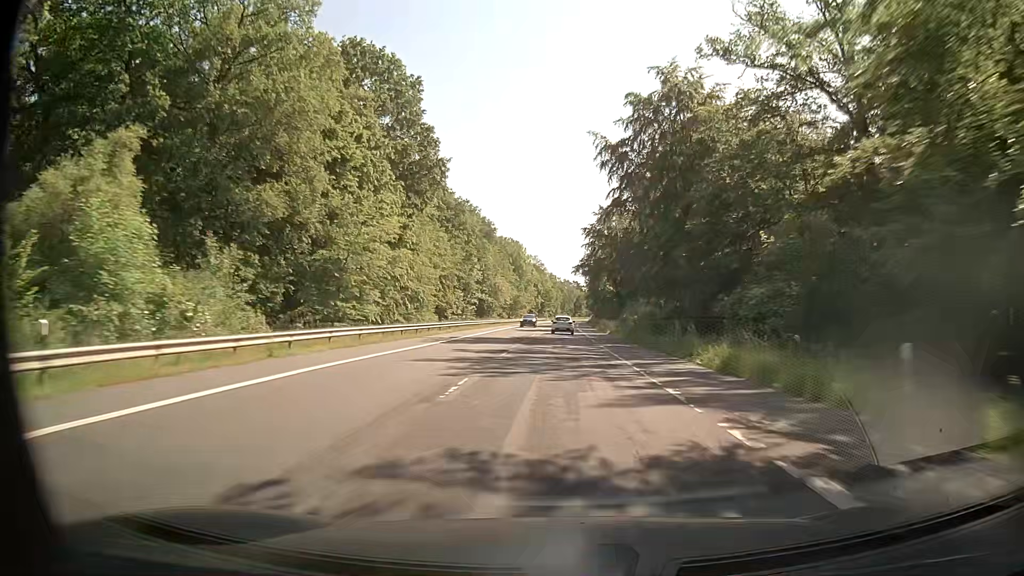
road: secondary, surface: asphalt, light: Day
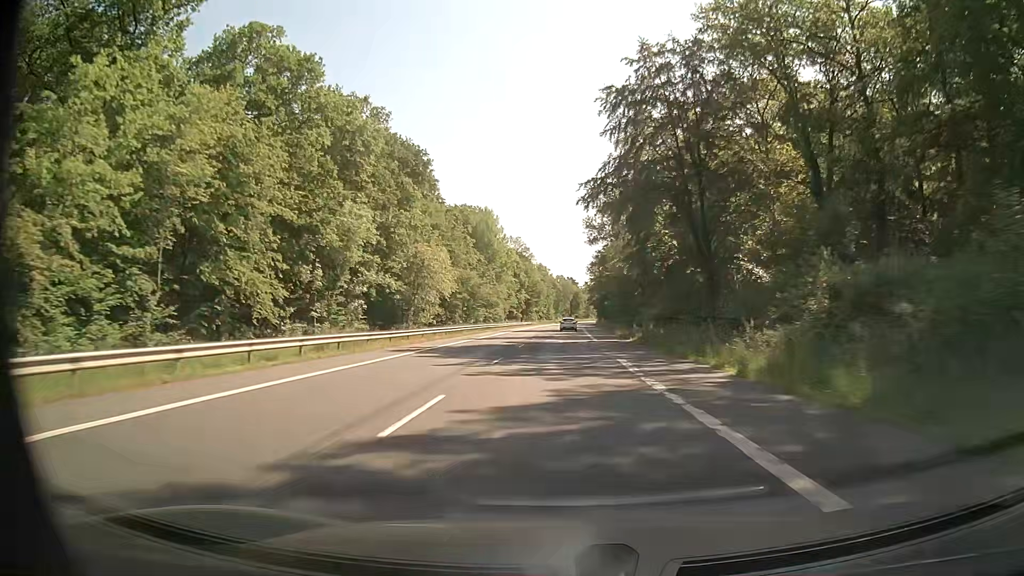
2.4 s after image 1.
(+0.1, +63.2) m; 0°
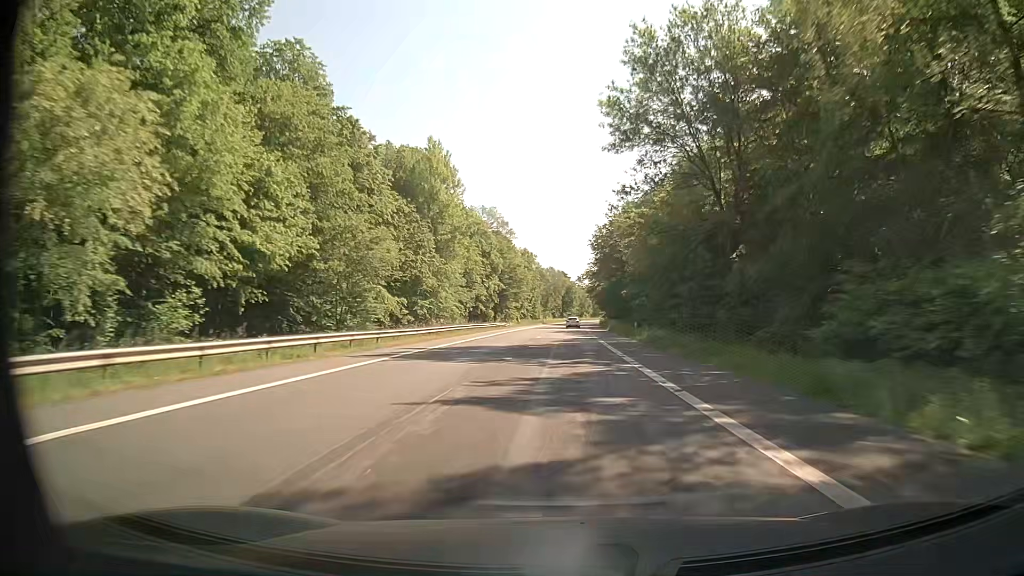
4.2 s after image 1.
(+0.2, +47.4) m; +1°
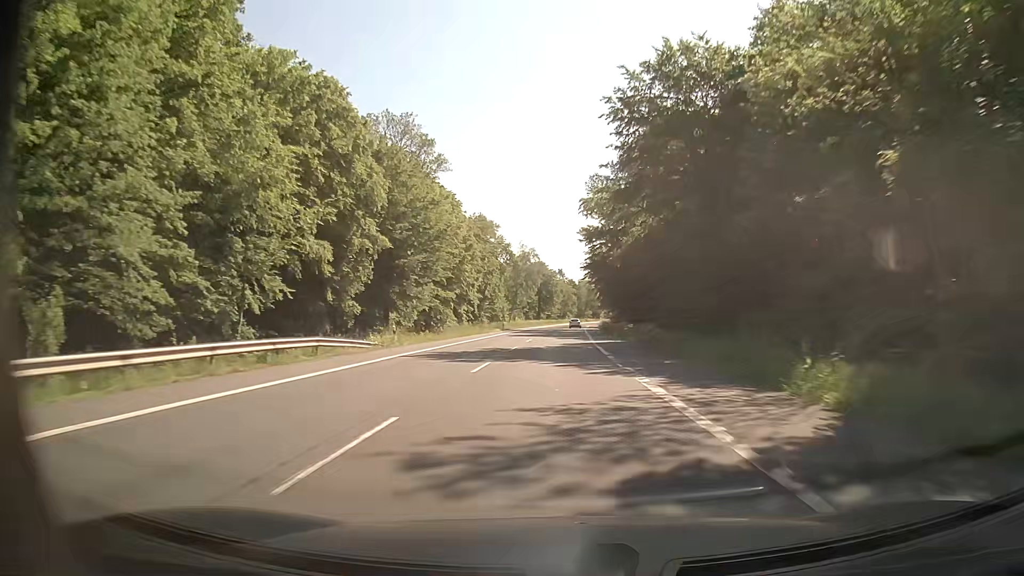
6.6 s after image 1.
(+1.0, +63.2) m; +2°
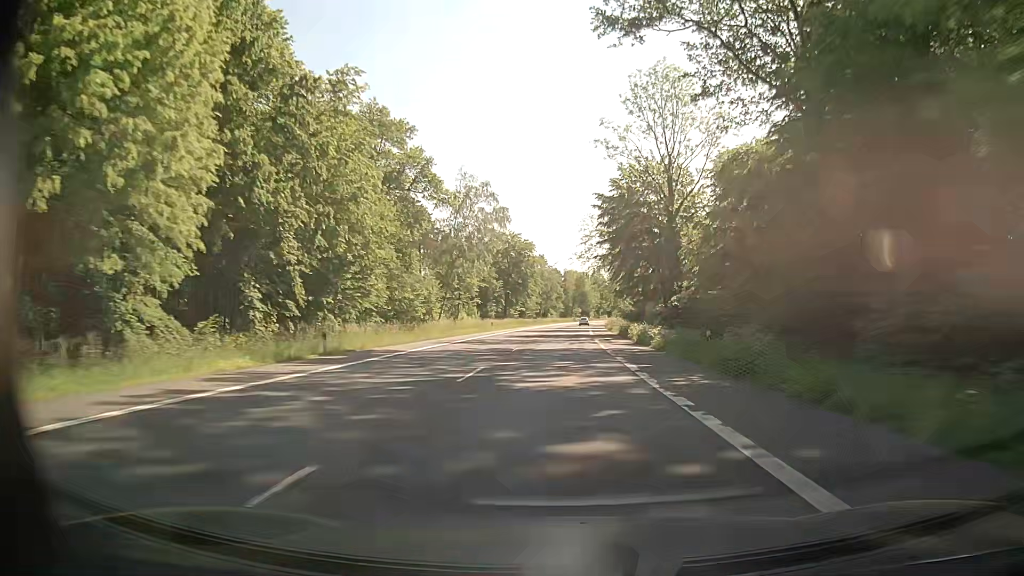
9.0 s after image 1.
(+0.6, +63.3) m; +1°
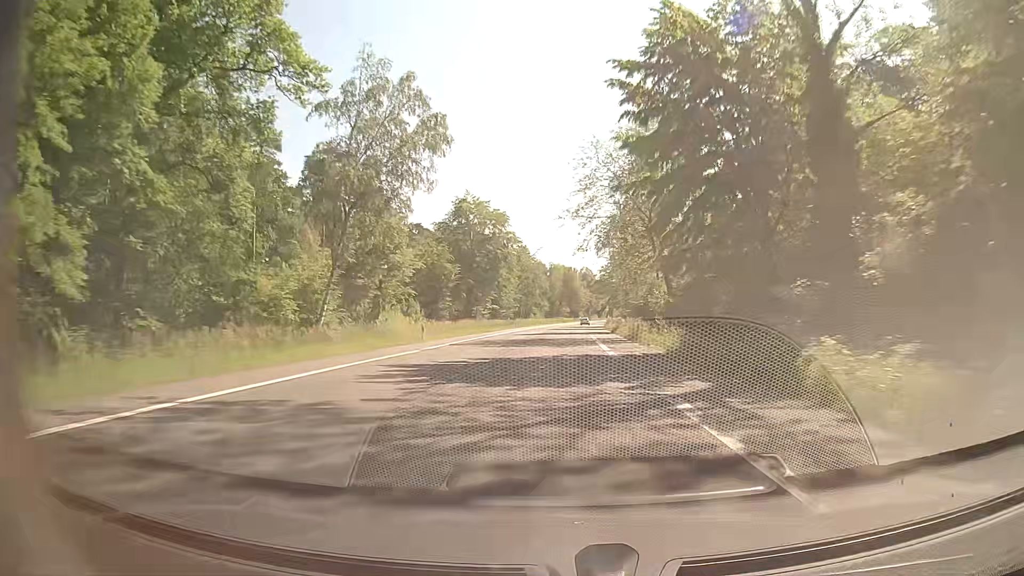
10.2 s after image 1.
(+0.3, +31.7) m; +1°
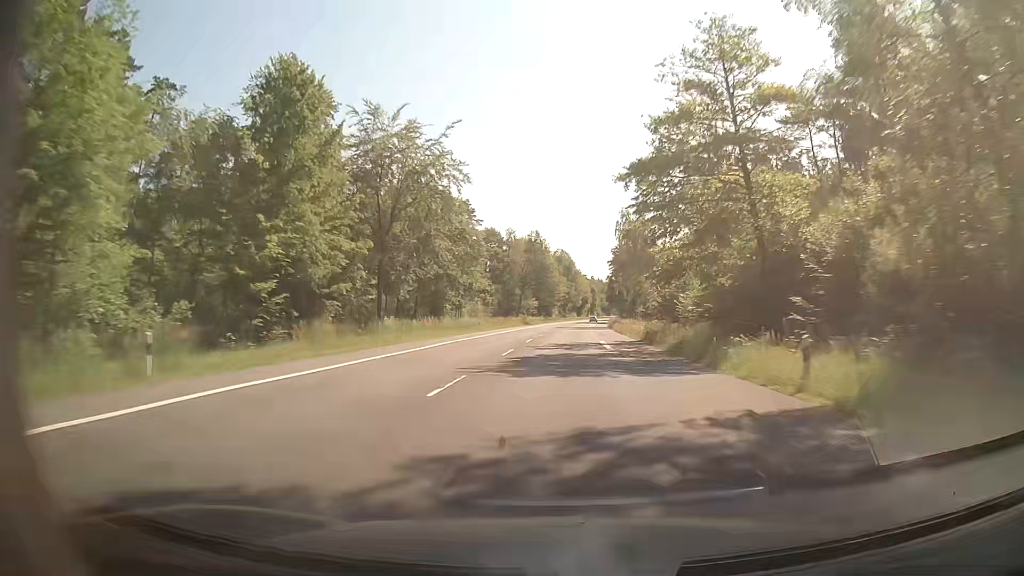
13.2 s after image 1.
(+2.2, +79.1) m; +3°
